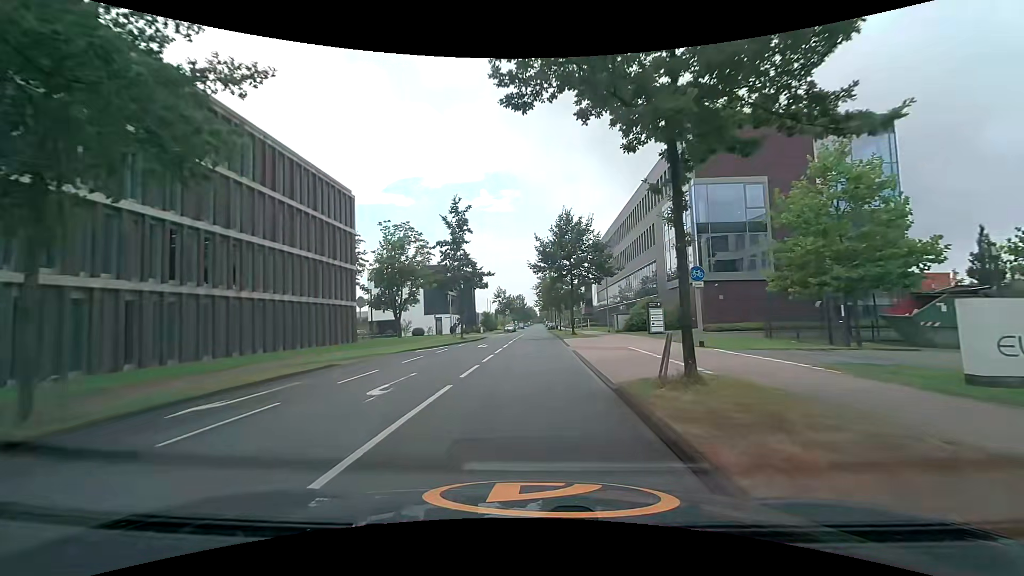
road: unclassified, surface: asphalt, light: Day
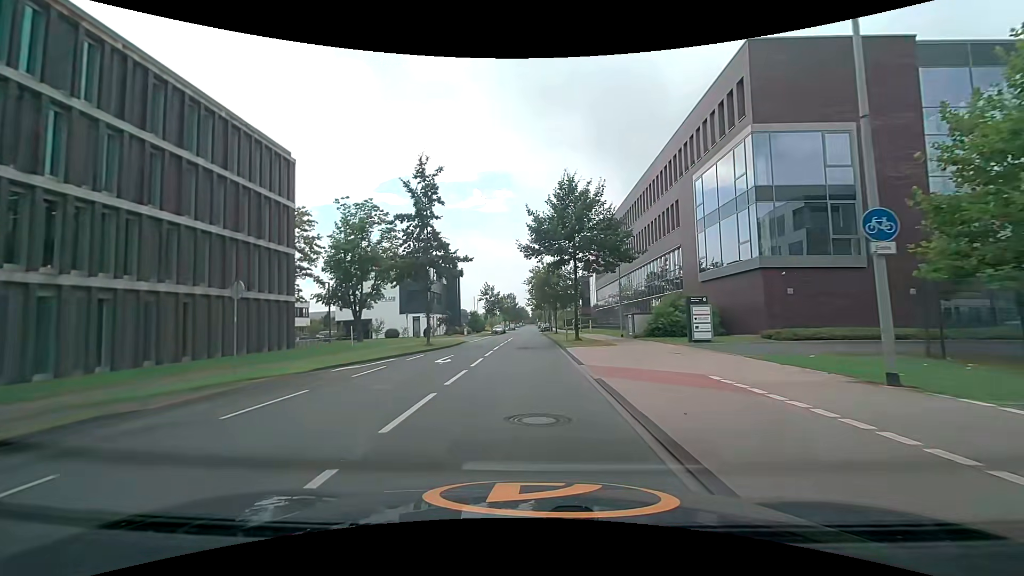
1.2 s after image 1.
(+0.1, +10.5) m; 0°
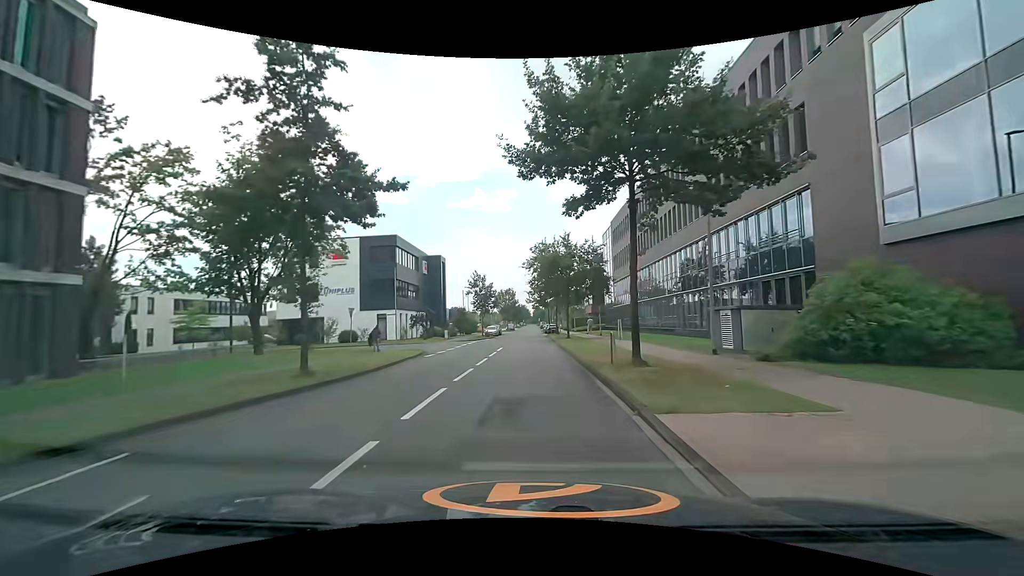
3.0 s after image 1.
(+0.3, +17.3) m; +1°
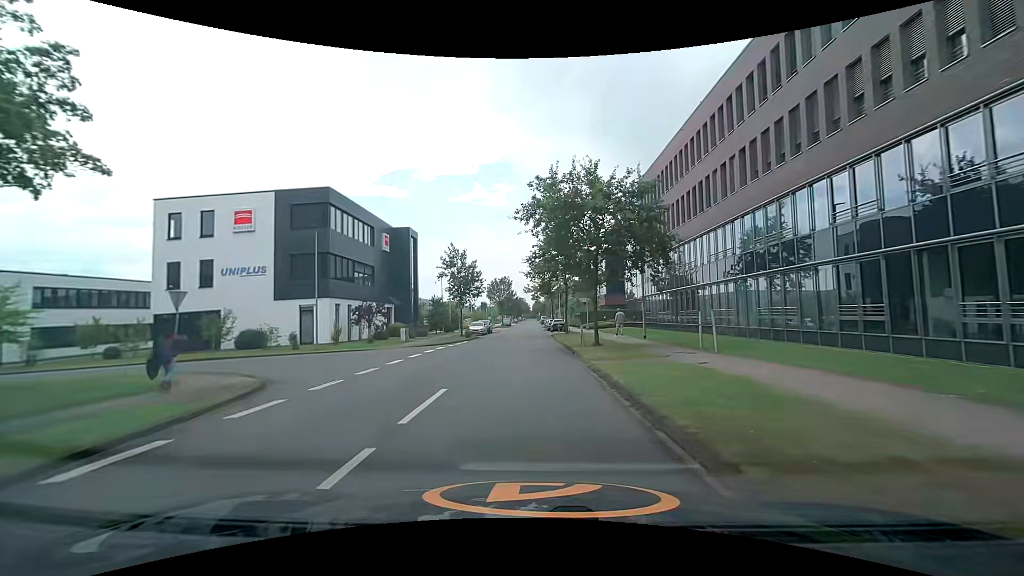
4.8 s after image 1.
(0.0, +18.2) m; 0°
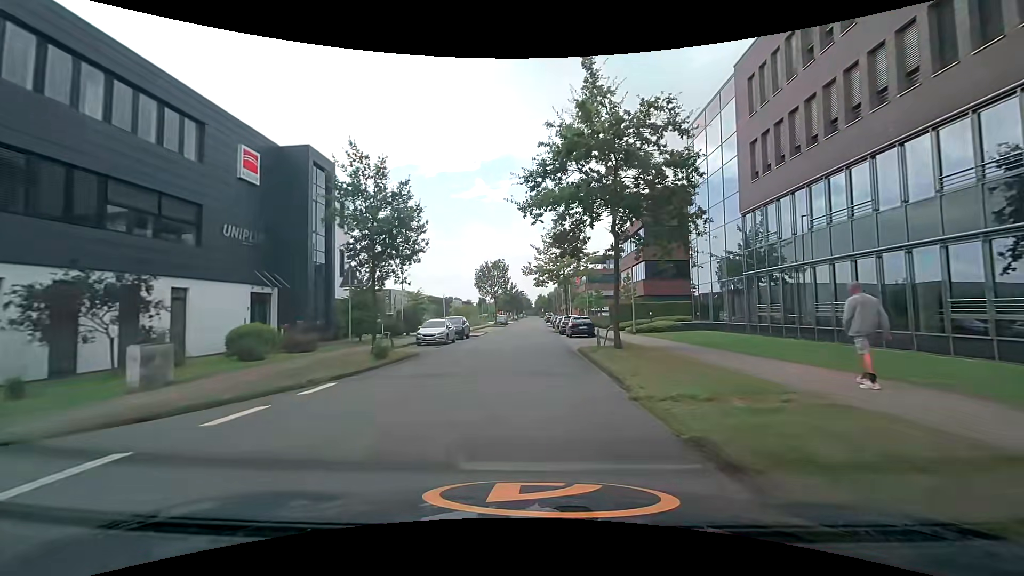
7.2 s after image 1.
(+0.2, +25.0) m; 0°
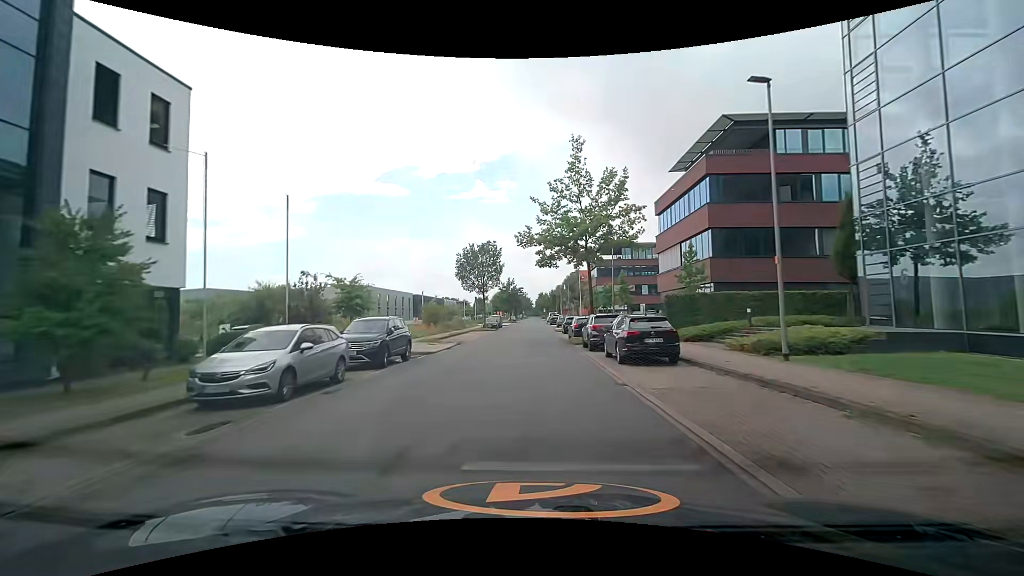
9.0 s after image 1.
(-0.1, +19.1) m; 0°
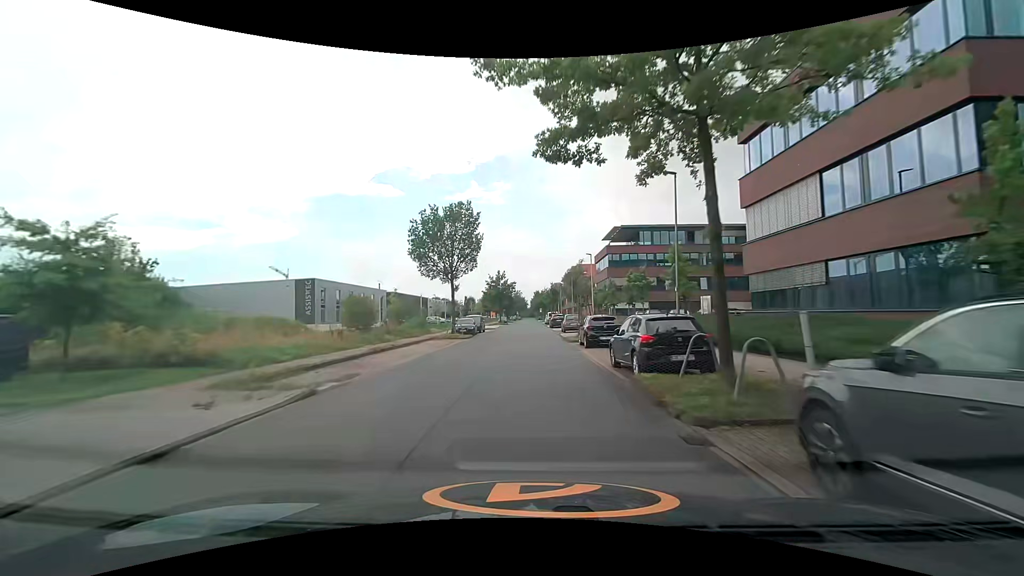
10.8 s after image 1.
(+0.1, +19.8) m; +1°
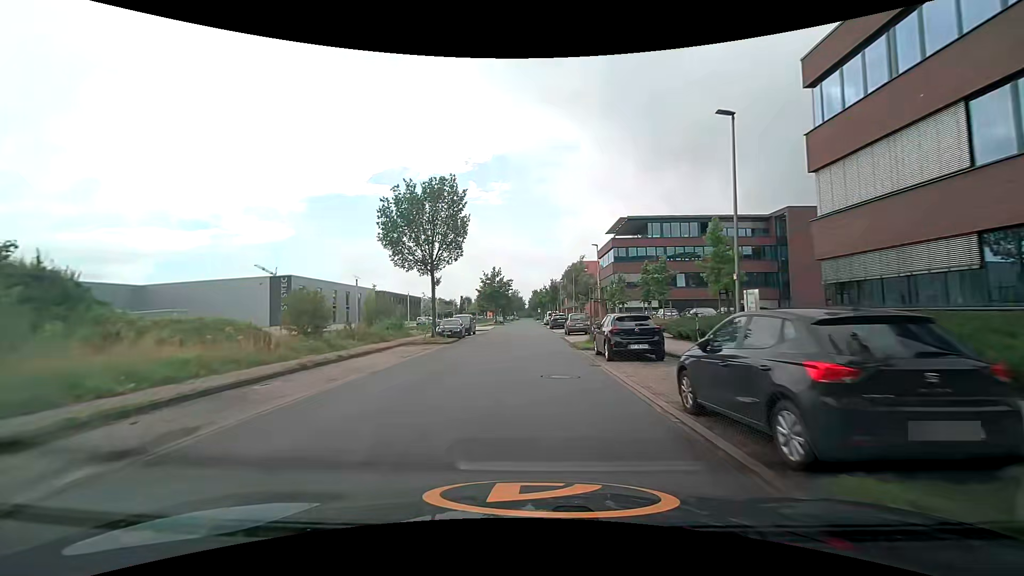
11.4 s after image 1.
(0.0, +6.8) m; 0°
(0, +10) (0, +20) (0, +30) (0, +40) (0, +50) (0, +60) (0, +70) (0, +80) (0, +90) (0, +100) m
